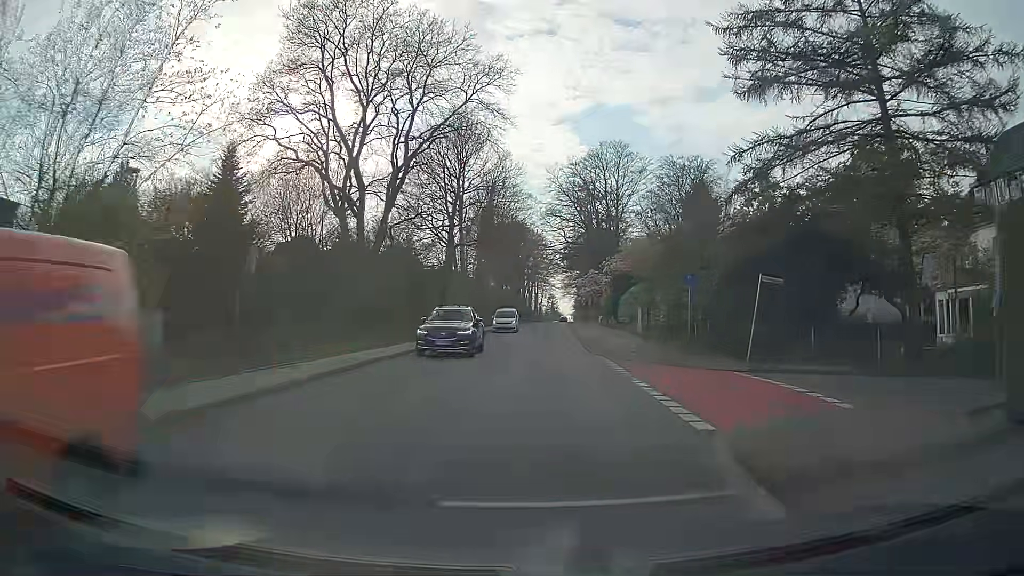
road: secondary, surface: asphalt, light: Day
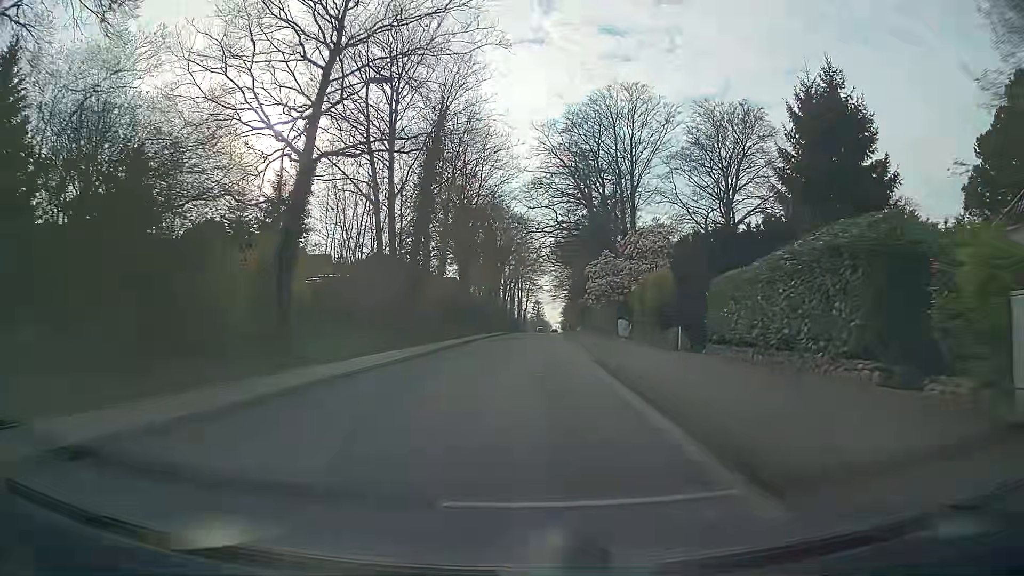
(+0.5, +30.0) m; +1°
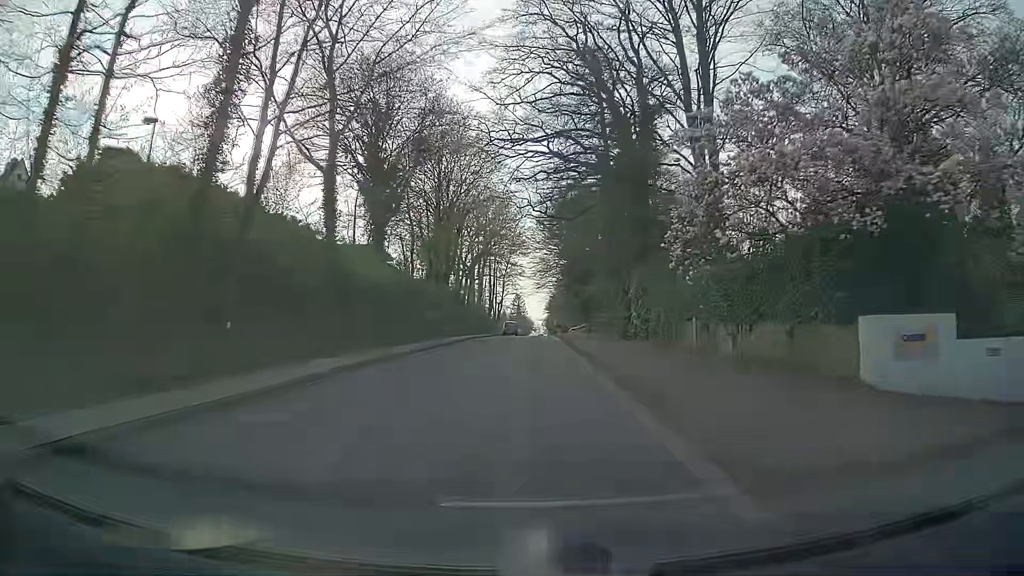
(+0.7, +38.3) m; +2°
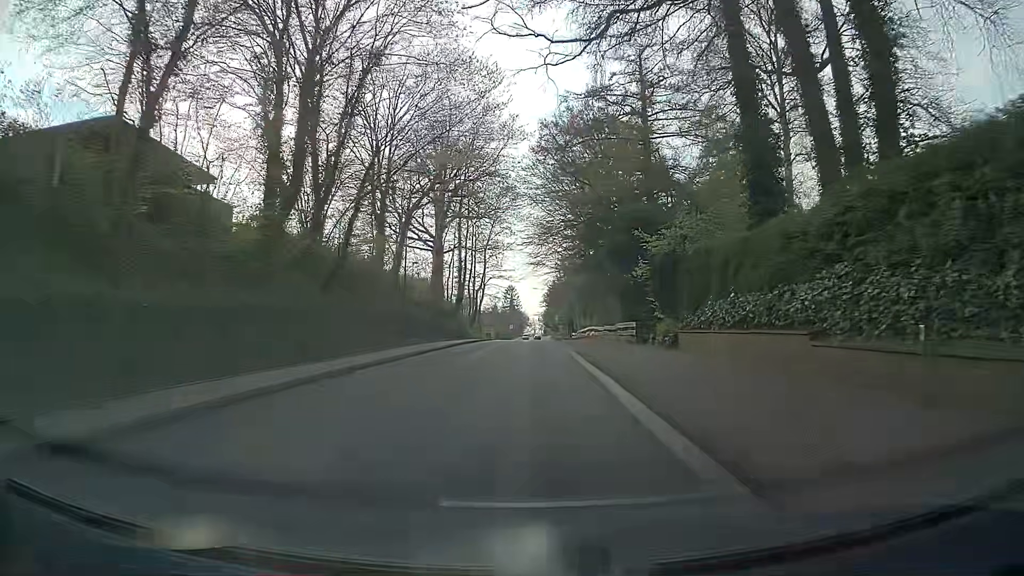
(+0.1, +37.8) m; +1°
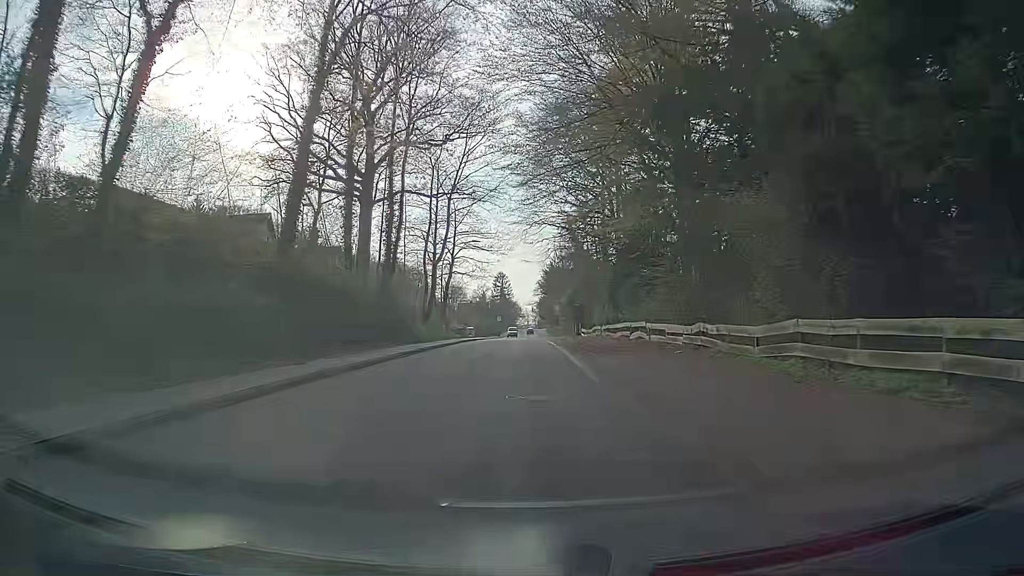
(-0.3, +30.1) m; 0°
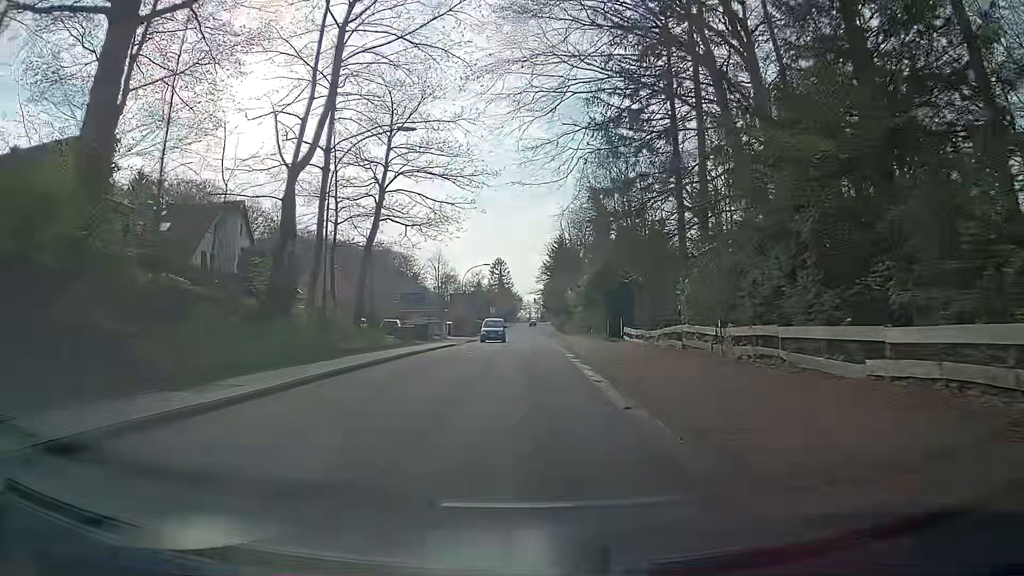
(-0.4, +30.6) m; 0°
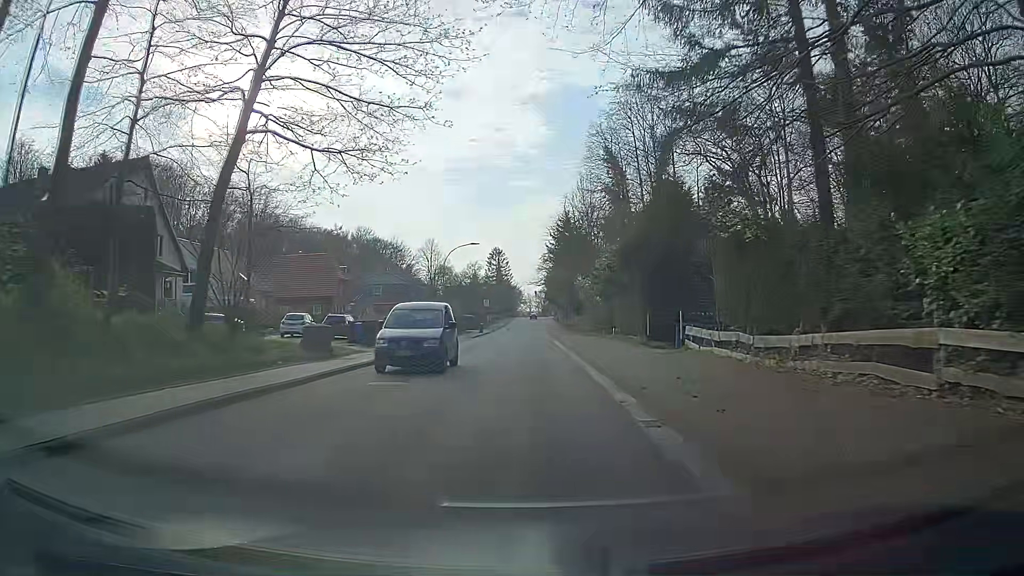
(0.0, +15.6) m; 0°
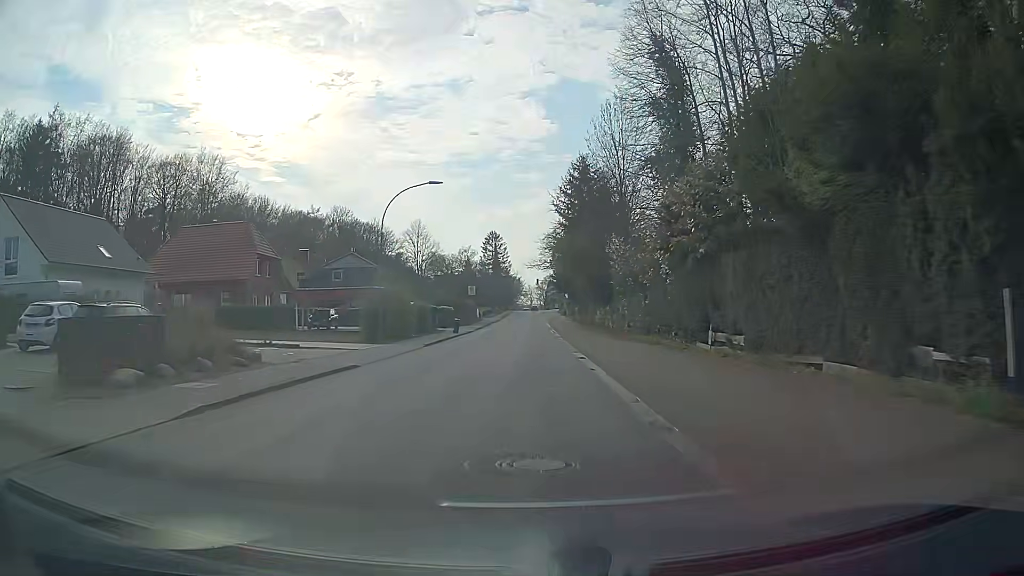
(-0.4, +23.9) m; -1°
(0, +10) (0, +20) (0, +30) (0, +40) (0, +50) (0, +60) (0, +70) (0, +80) (0, +90) (+1, +100) m
